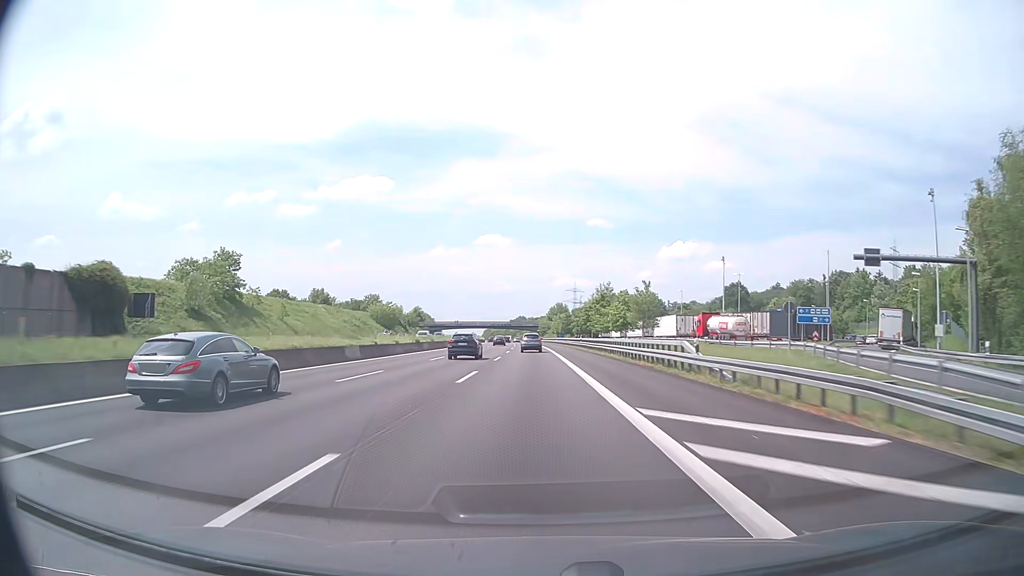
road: motorway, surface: asphalt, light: Day
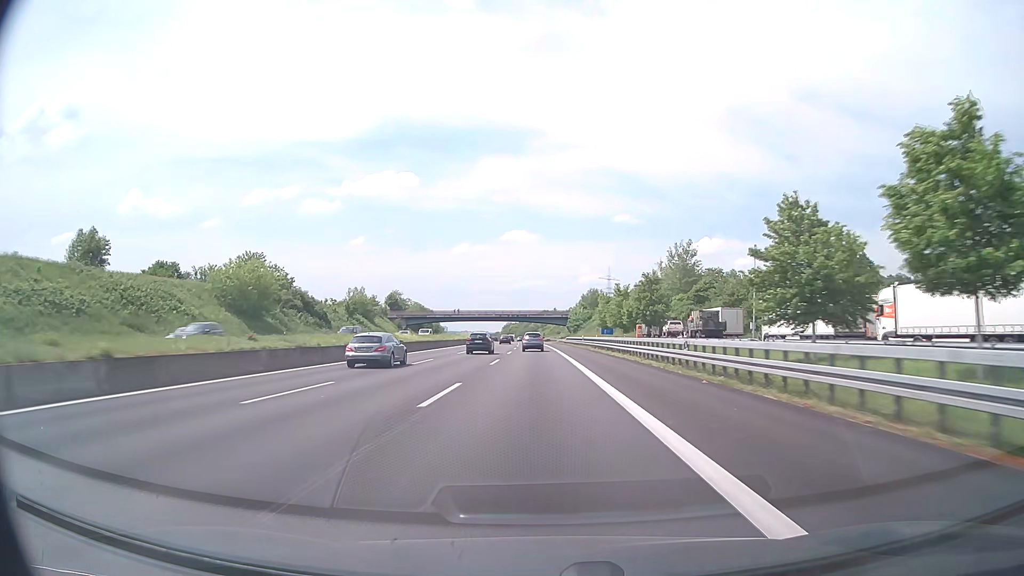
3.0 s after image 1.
(-1.9, +97.0) m; -2°
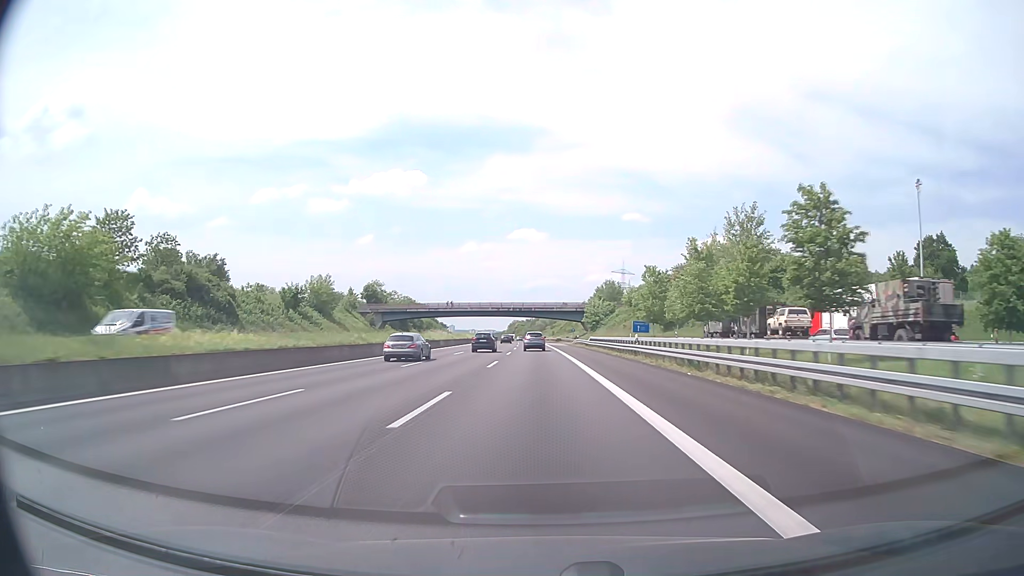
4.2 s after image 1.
(-0.3, +38.8) m; -1°
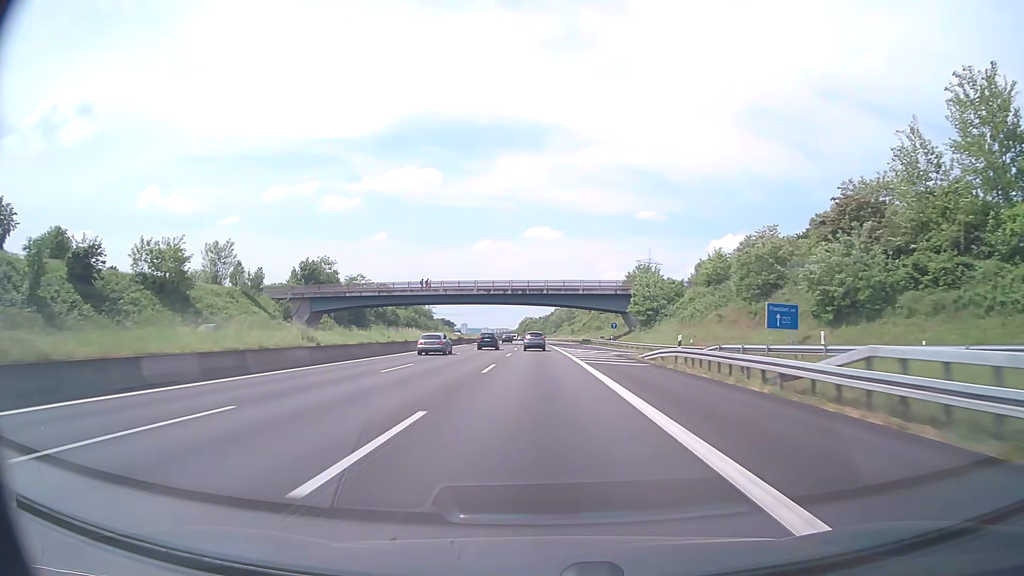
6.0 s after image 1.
(-0.6, +58.1) m; -1°
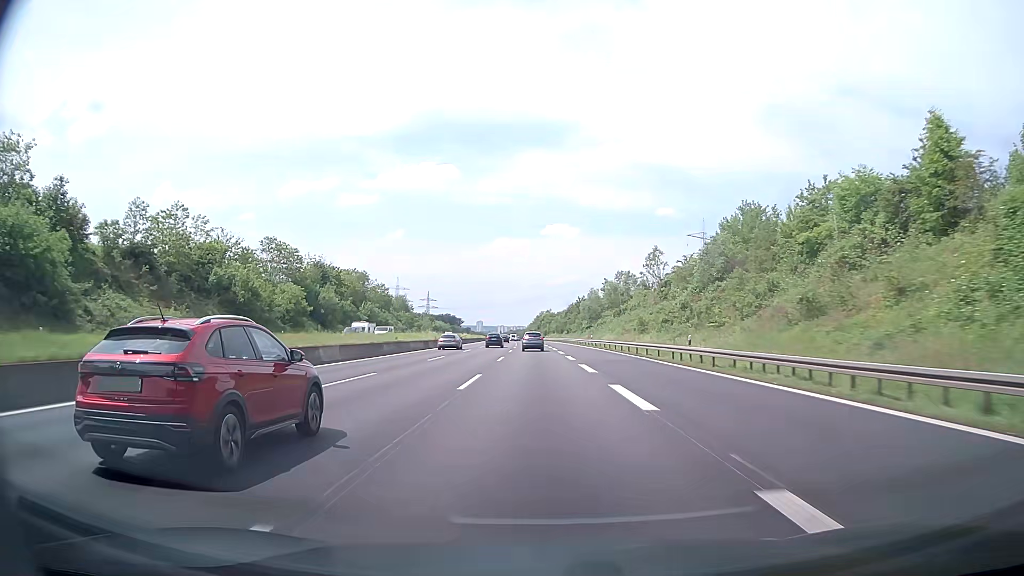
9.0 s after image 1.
(-1.5, +96.9) m; -2°
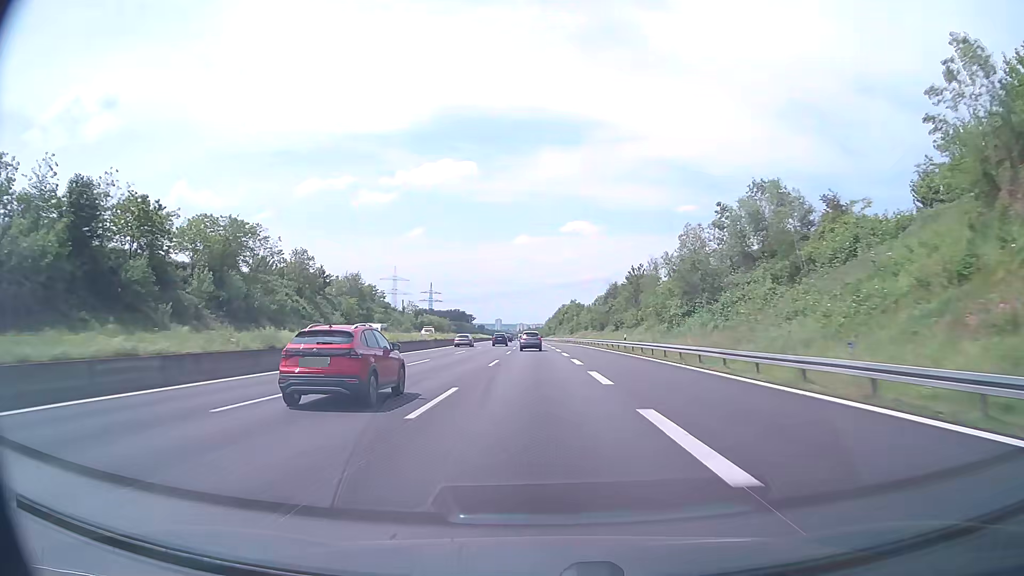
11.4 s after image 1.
(-1.0, +77.6) m; -2°
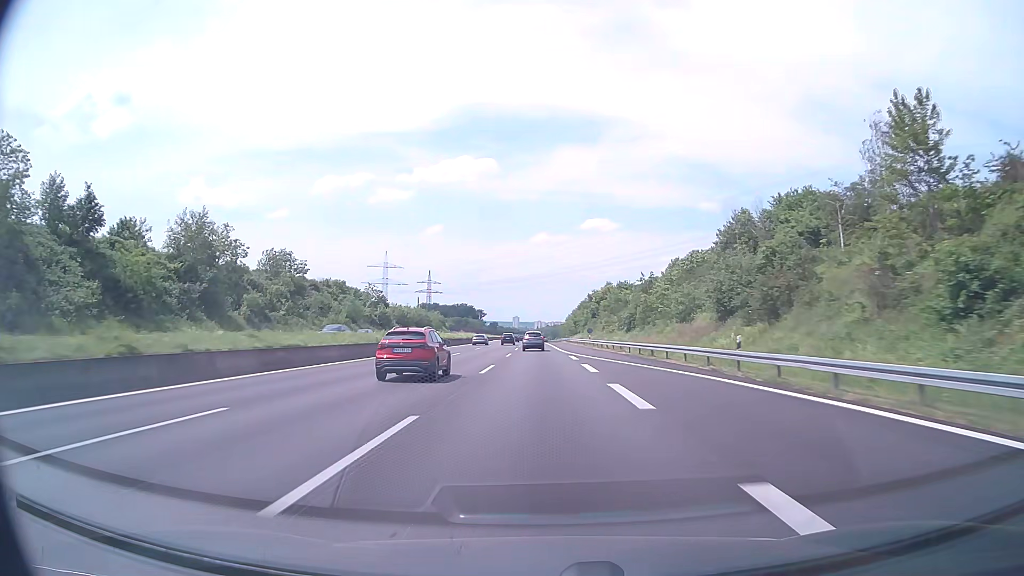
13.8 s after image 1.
(-1.1, +77.6) m; -2°
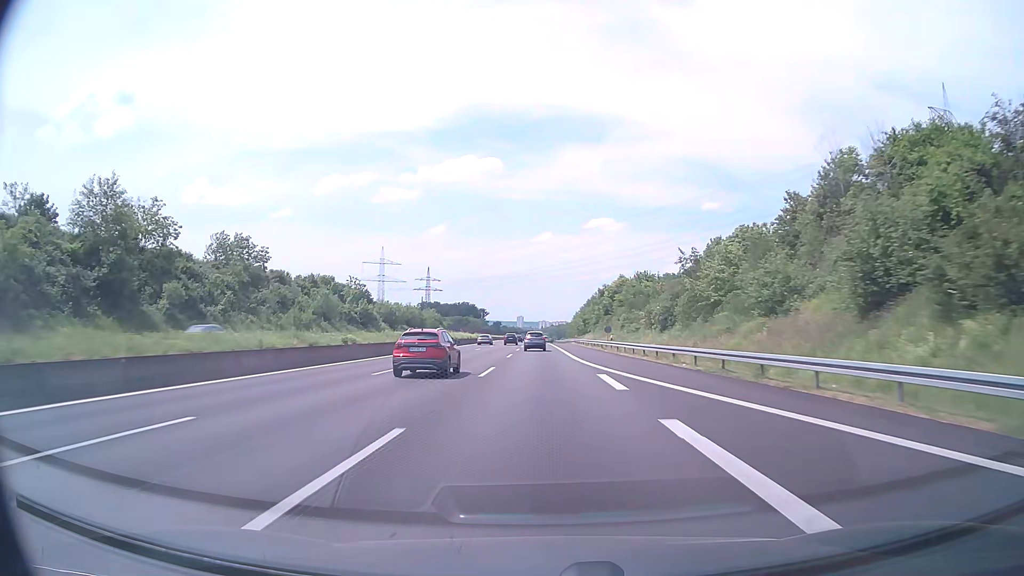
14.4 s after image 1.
(-0.1, +19.4) m; 0°
(0, +10) (0, +20) (0, +30) (0, +40) (0, +50) (0, +60) (0, +70) (0, +80) (0, +90) (0, +100) m
